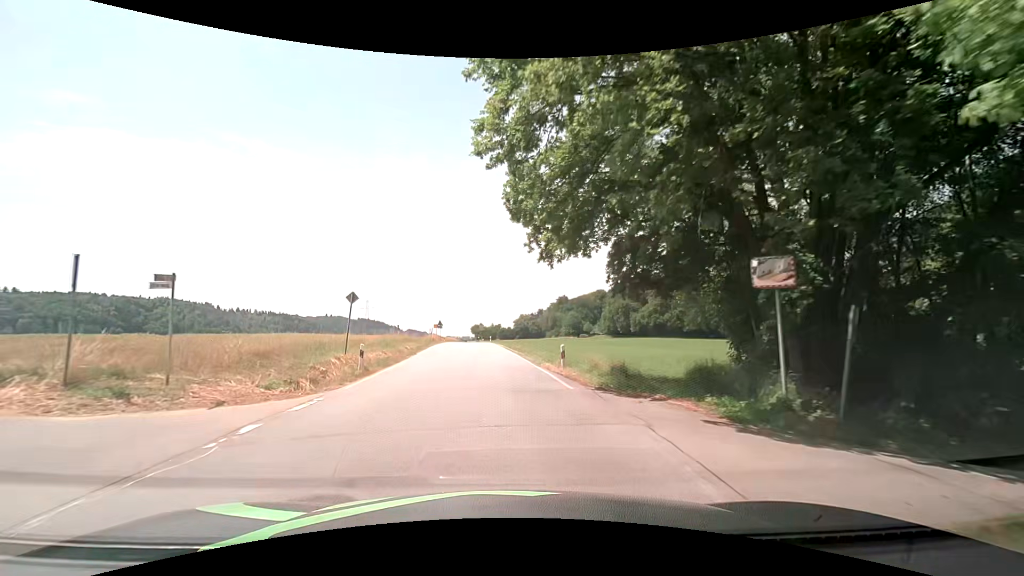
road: secondary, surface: asphalt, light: Day
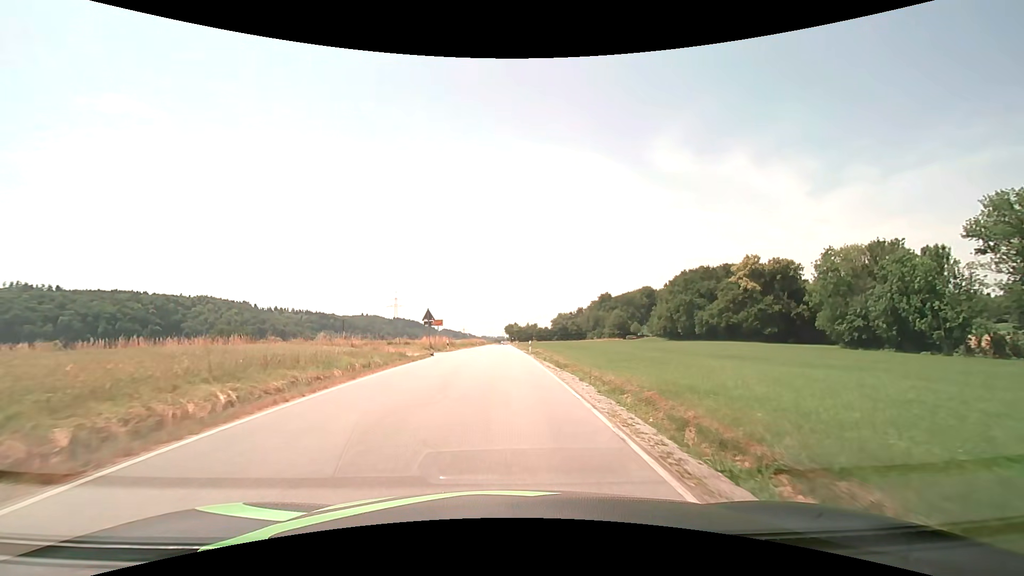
(-1.6, +34.2) m; -4°
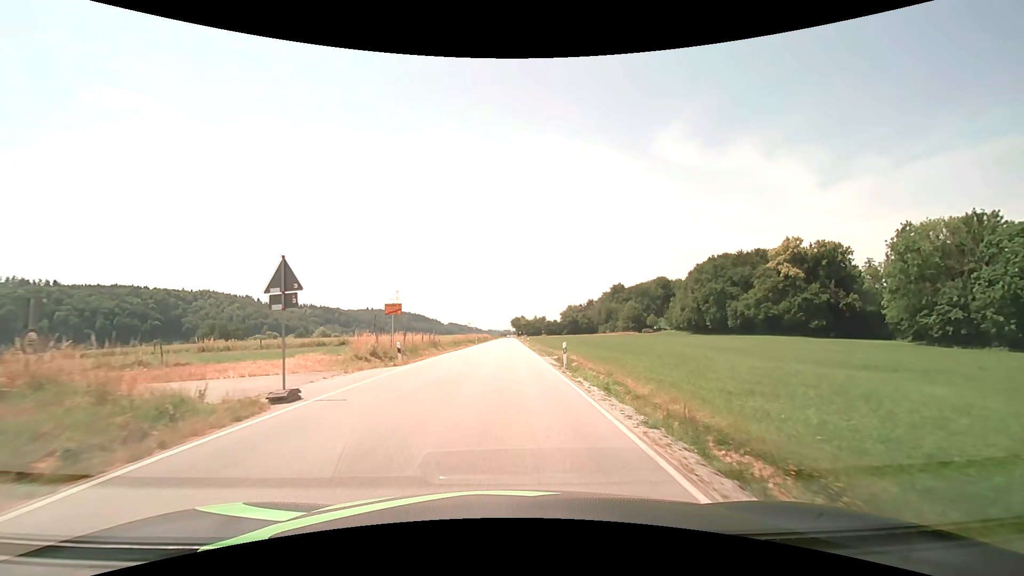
(-0.2, +21.6) m; -1°
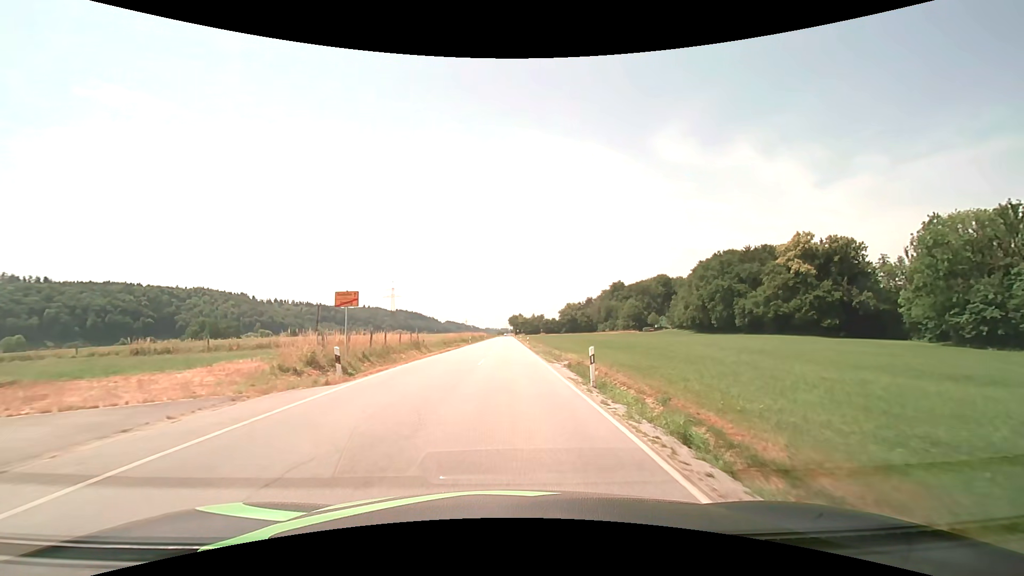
(0.0, +7.4) m; 0°
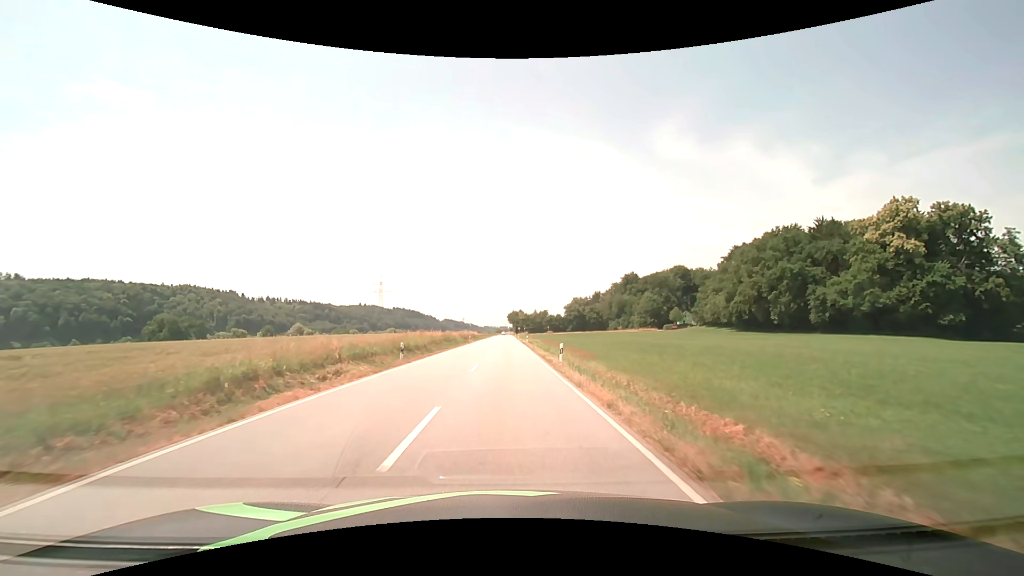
(+0.2, +39.6) m; 0°
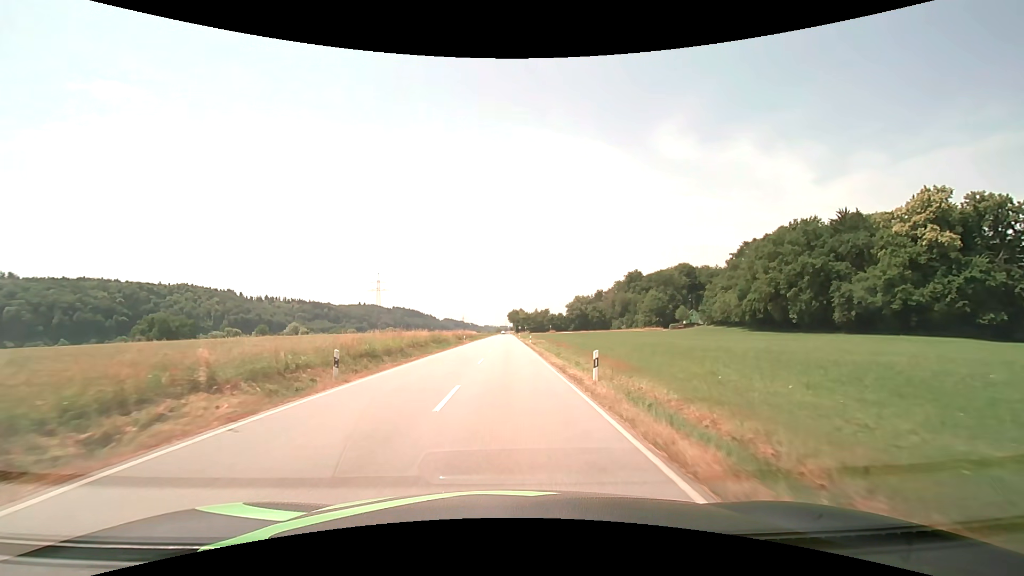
(0.0, +8.7) m; 0°
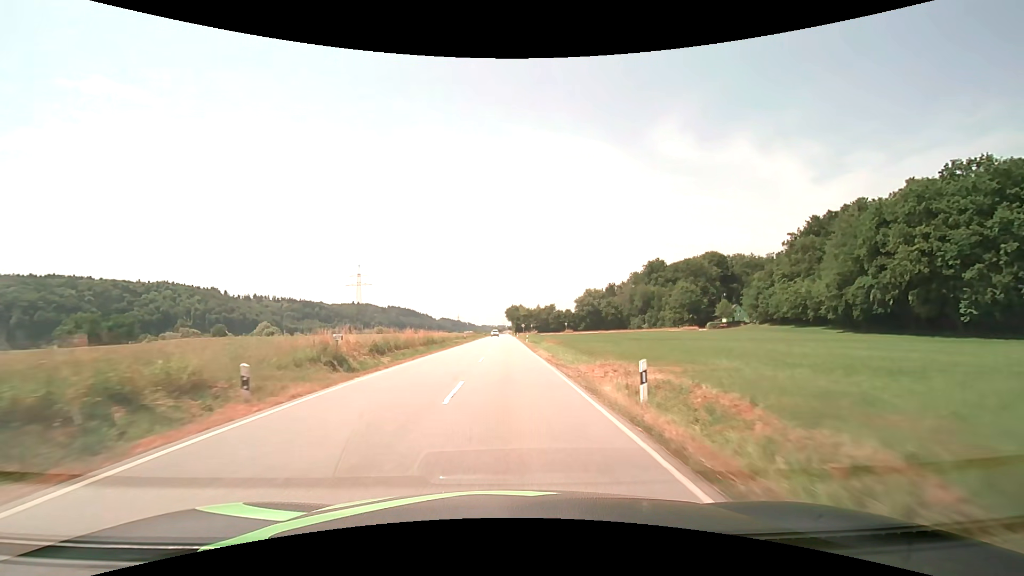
(0.0, +47.7) m; 0°
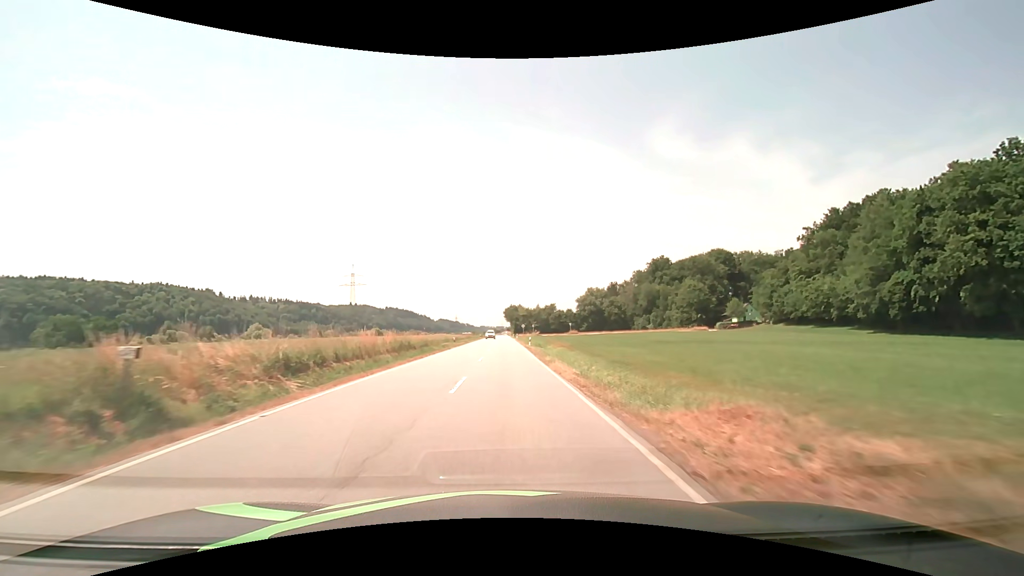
(0.0, +10.4) m; 0°
(0, +10) (0, +20) (0, +30) (0, +40) (0, +50) (0, +60) (0, +70) (0, +80) (0, +90) (-1, +100) m
